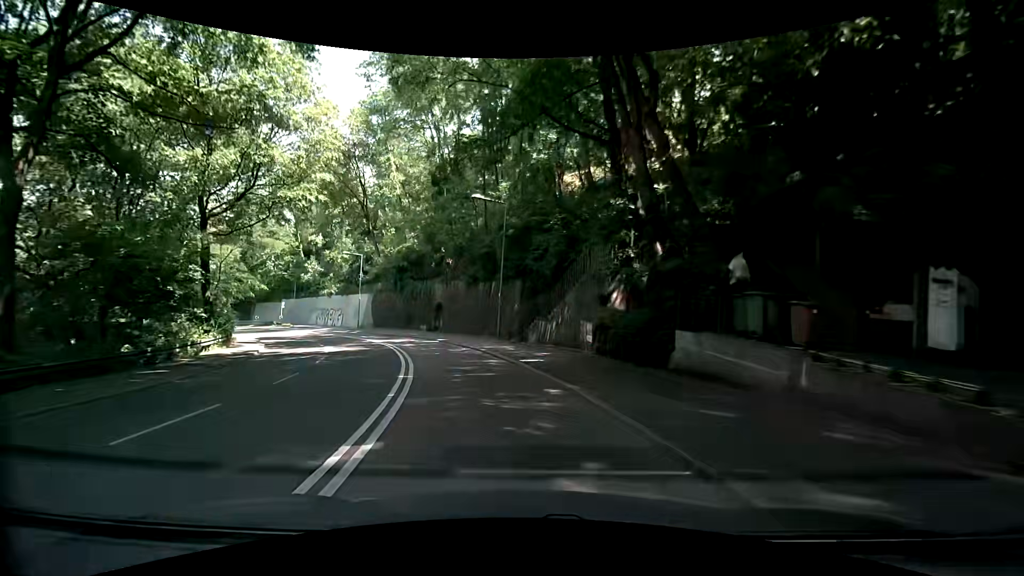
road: secondary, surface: asphalt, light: Day
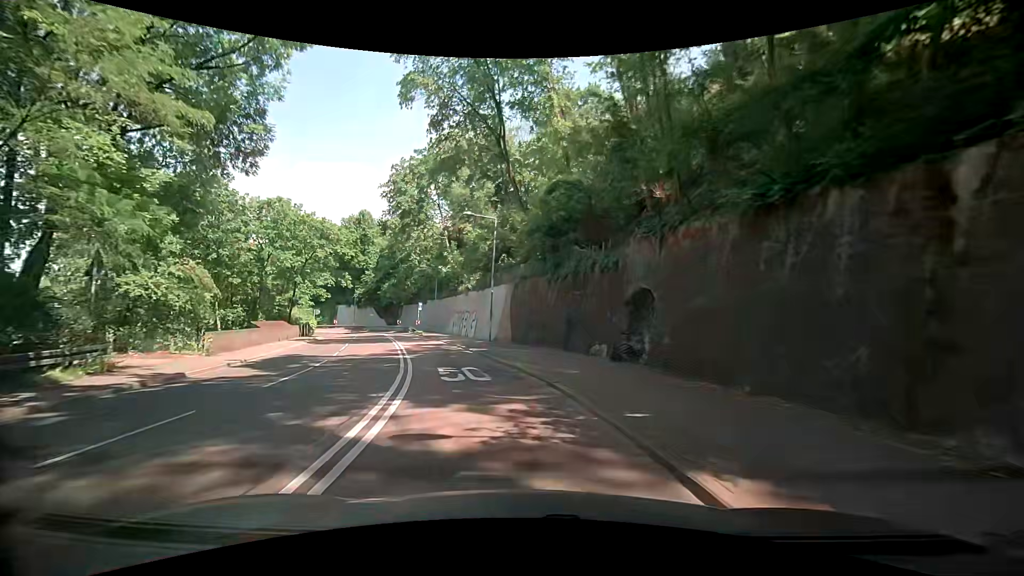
(-4.6, +25.9) m; -21°
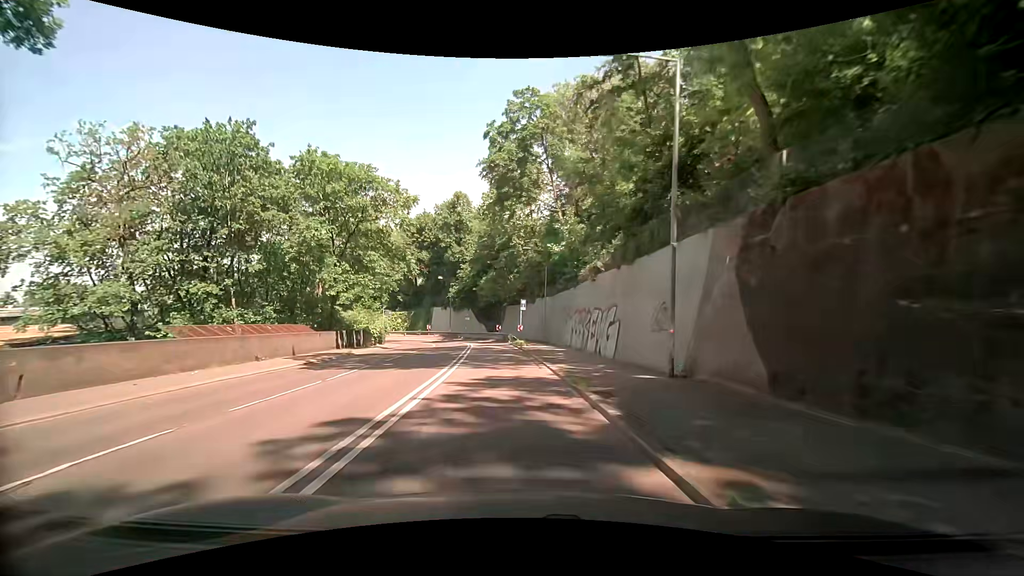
(-2.7, +20.1) m; -14°
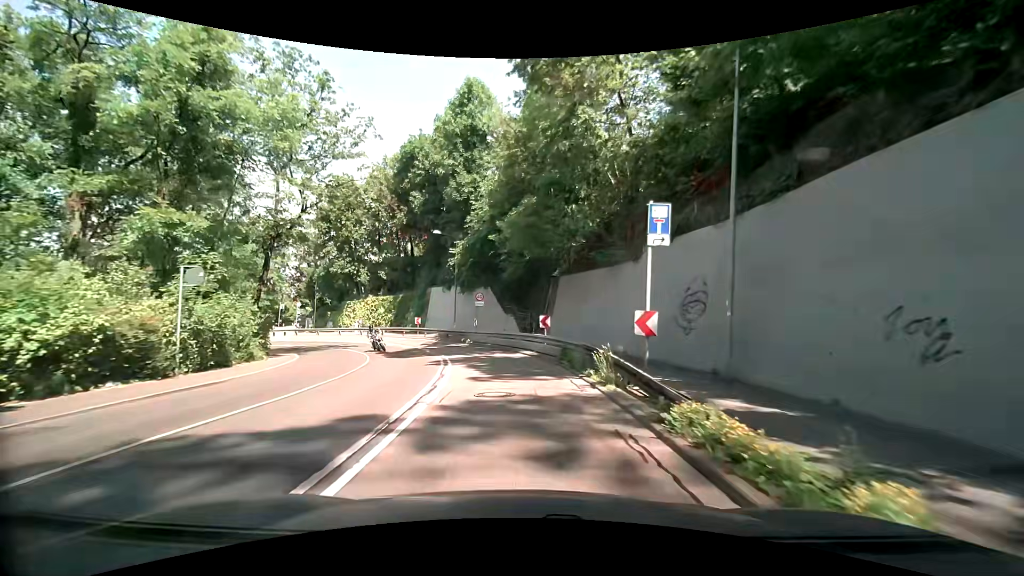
(-2.0, +32.7) m; -5°
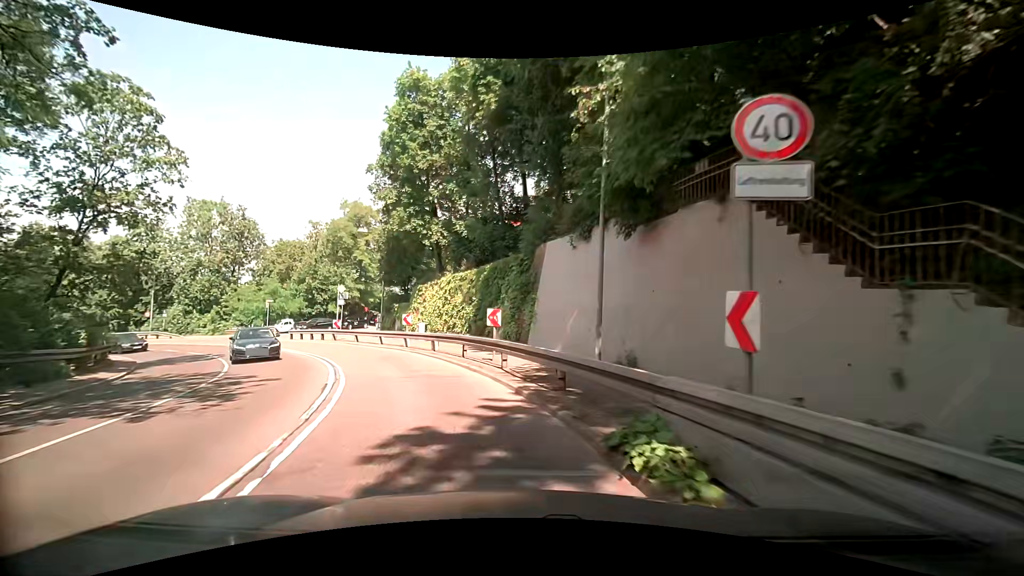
(-2.9, +28.1) m; -16°
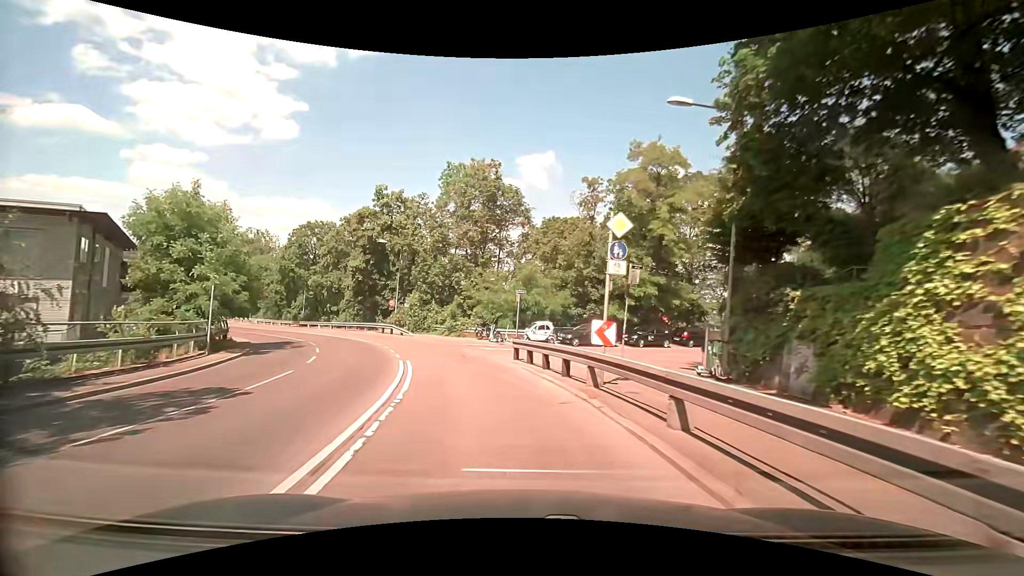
(-7.6, +23.9) m; -34°
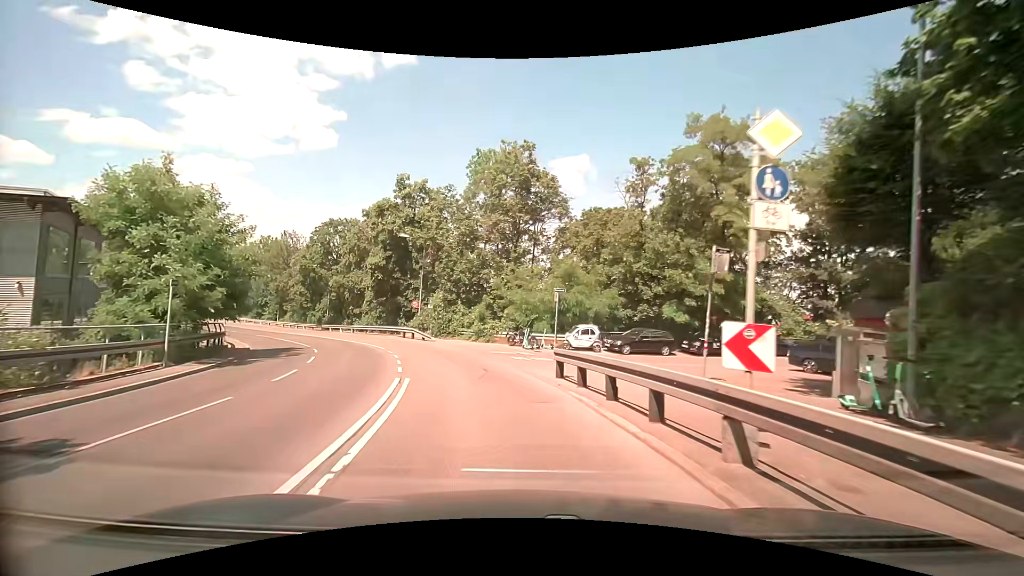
(-0.2, +5.3) m; -4°
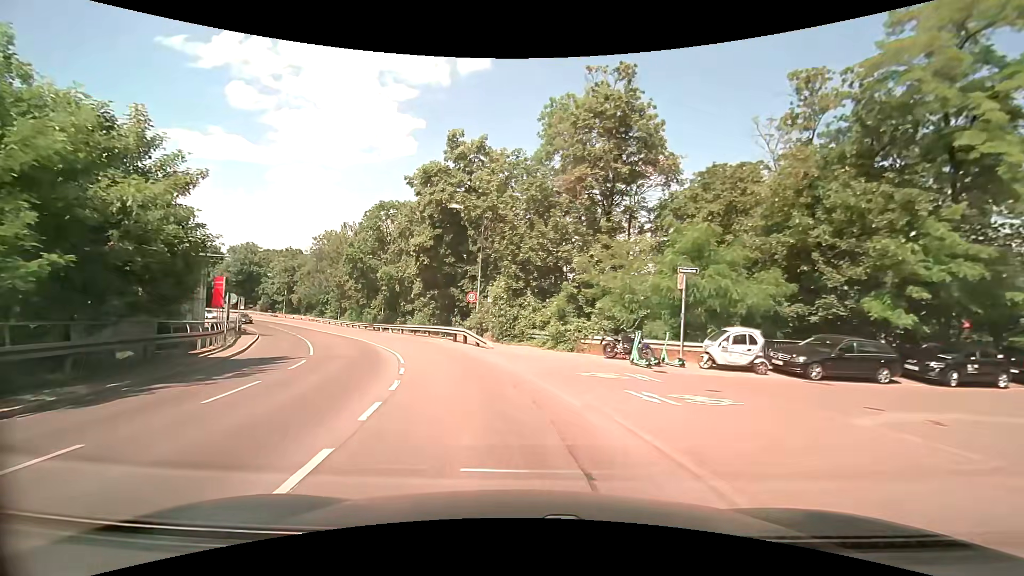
(-0.7, +11.0) m; -8°
(-1, +10) (-3, +20) (-7, +29) (-11, +38) (-15, +47) (-20, +56) (-25, +64) (-31, +73) (-36, +81) (-43, +89) m
